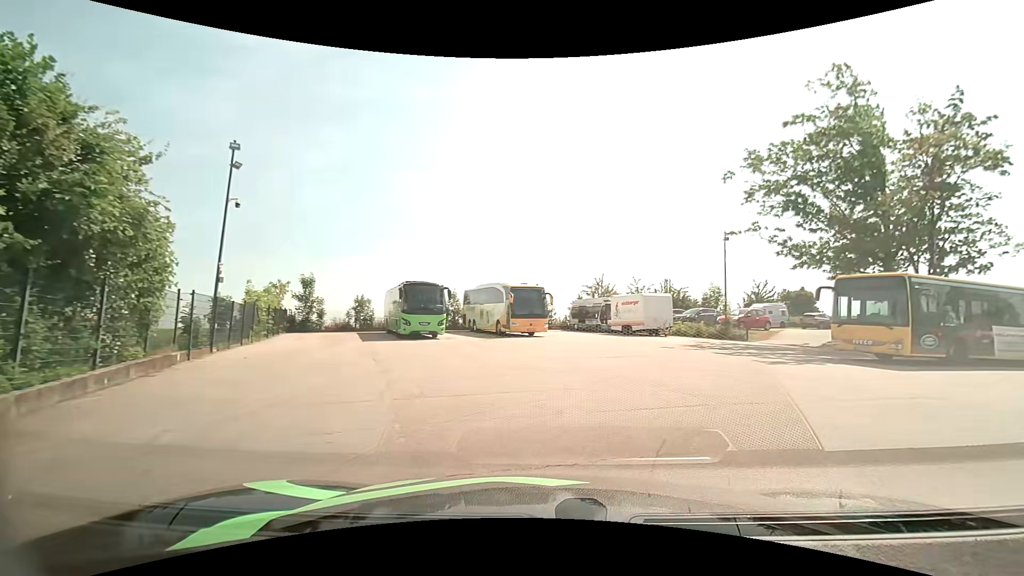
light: Day
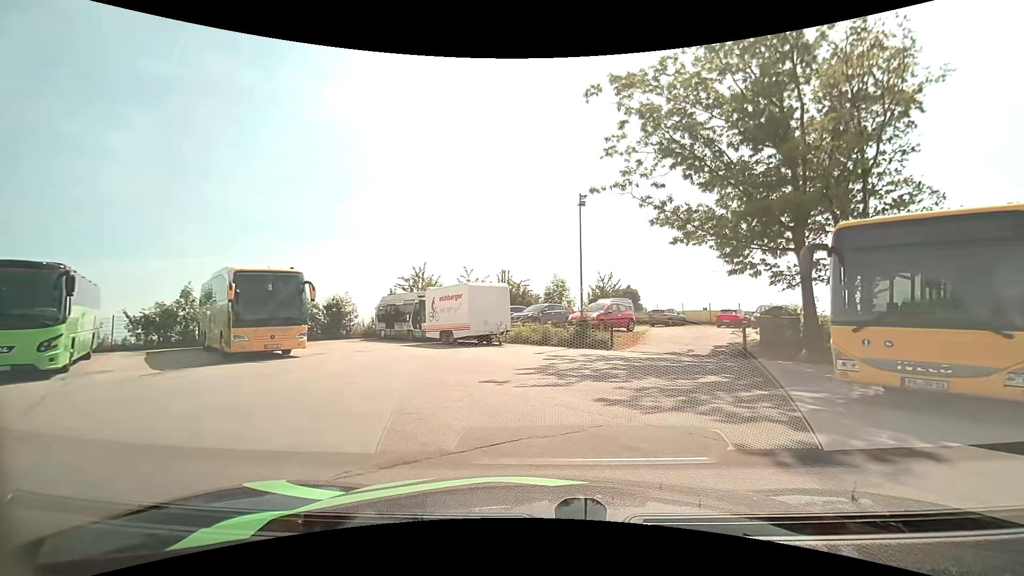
(+2.8, +12.3) m; +17°
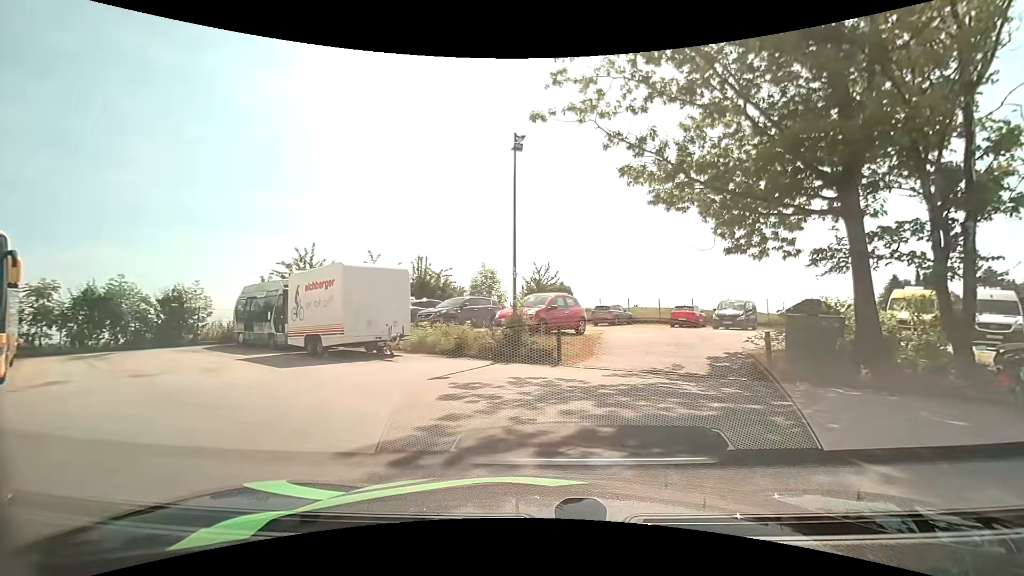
(+0.5, +7.5) m; +10°
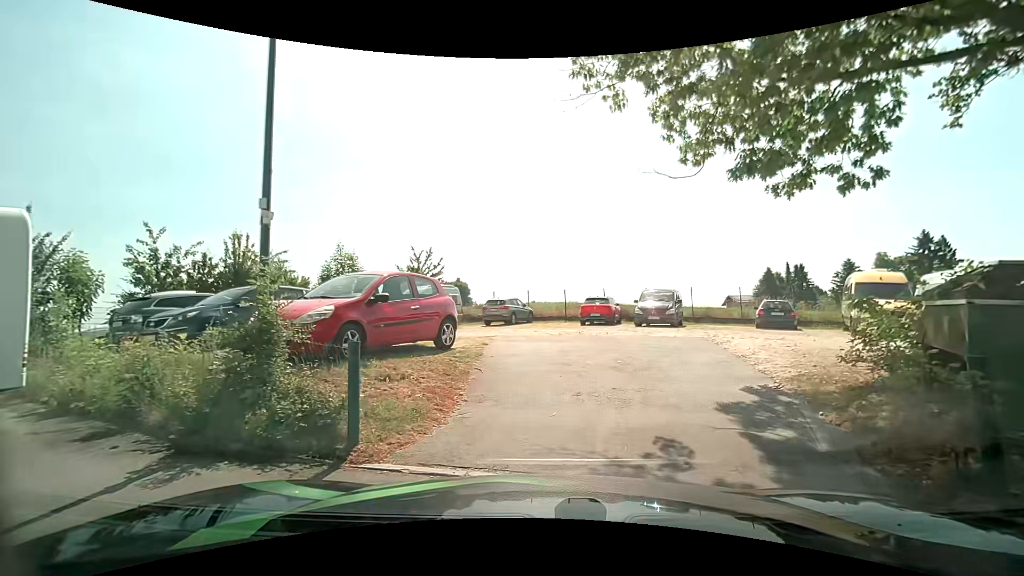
(+0.8, +8.8) m; +11°
